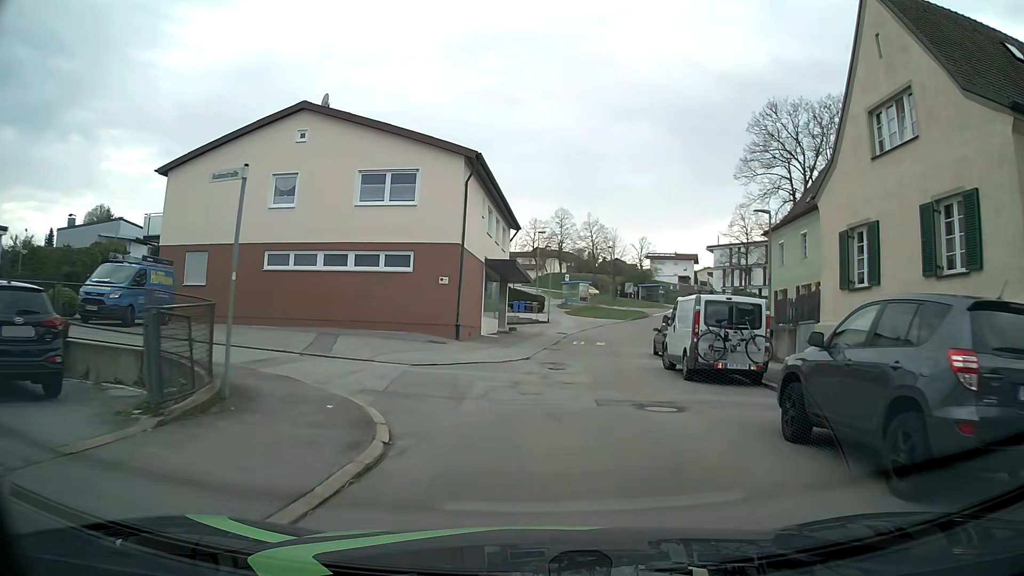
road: tertiary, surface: asphalt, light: Day
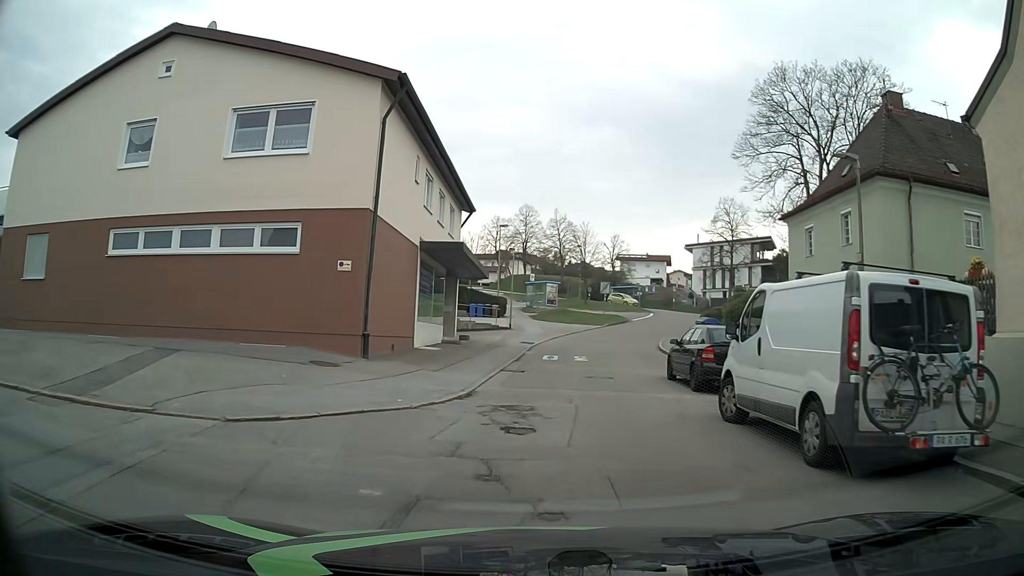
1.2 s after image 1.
(+0.1, +8.9) m; +2°
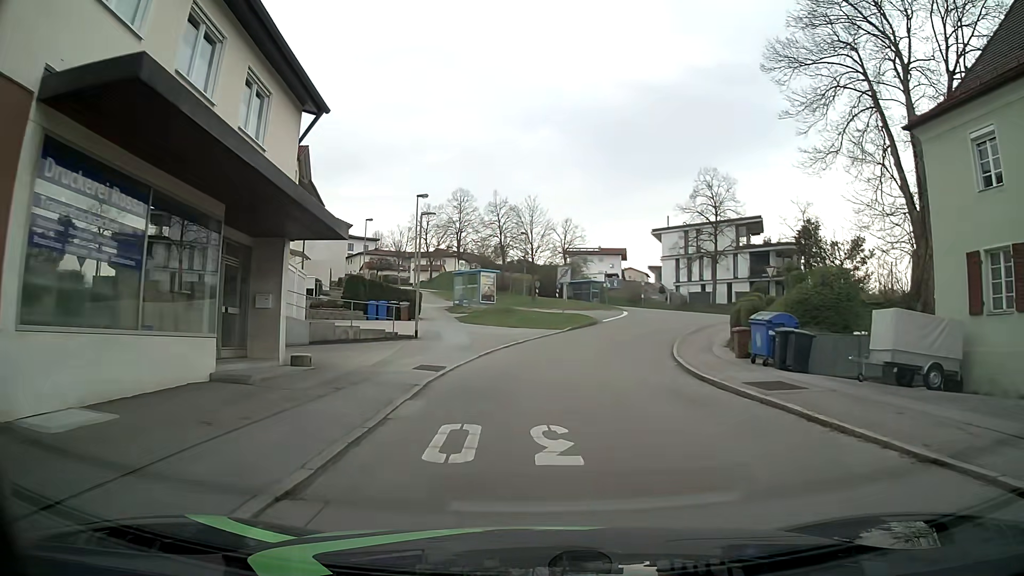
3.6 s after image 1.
(+0.8, +16.7) m; +4°
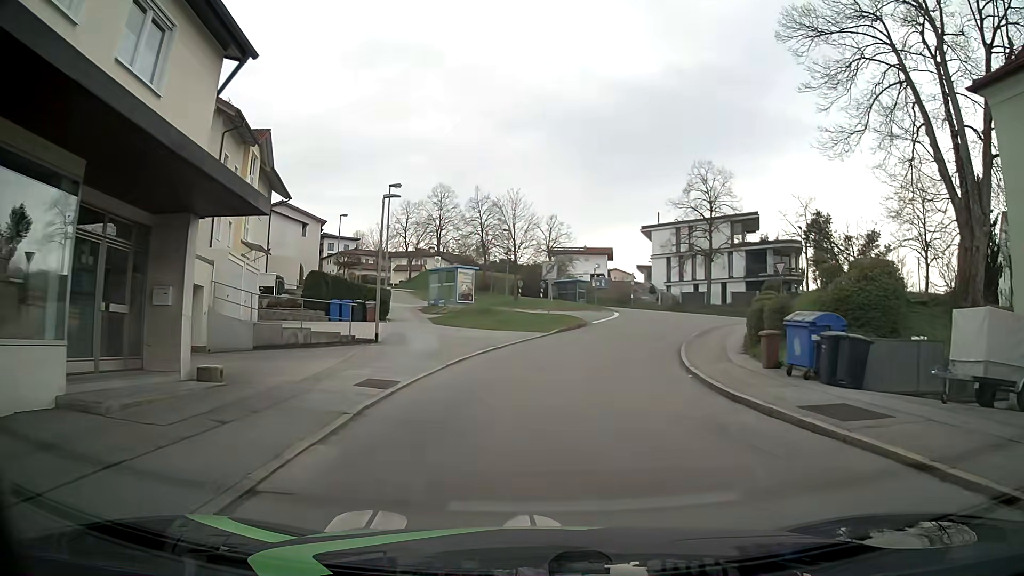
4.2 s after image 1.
(+0.1, +4.0) m; +2°
